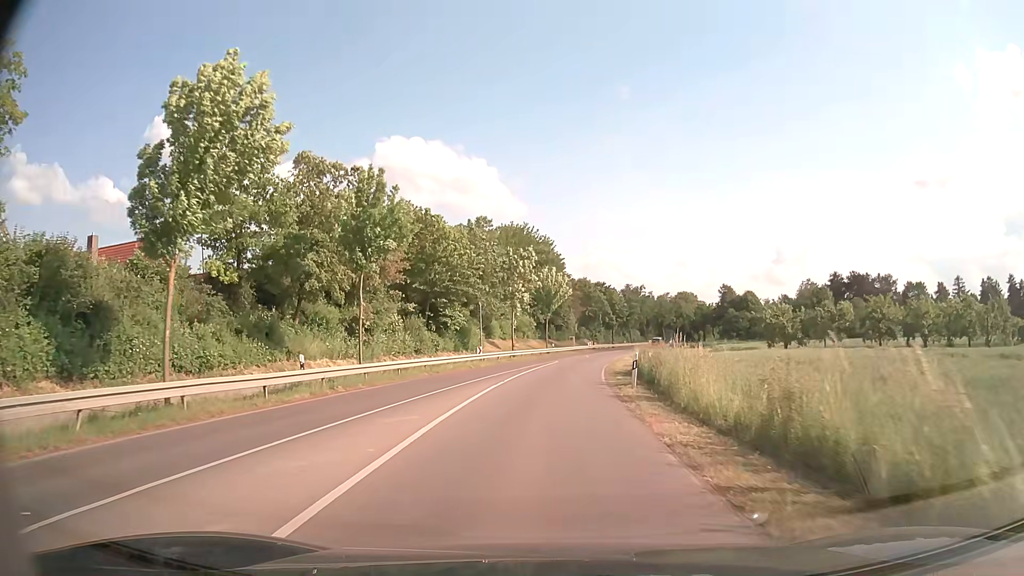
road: tertiary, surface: asphalt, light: Day
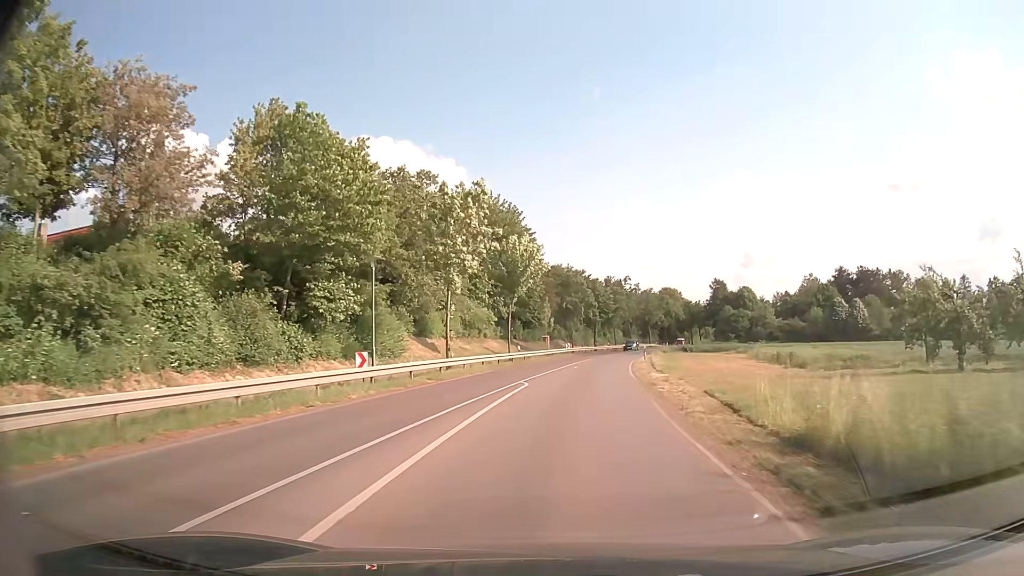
(0.0, +24.4) m; +2°
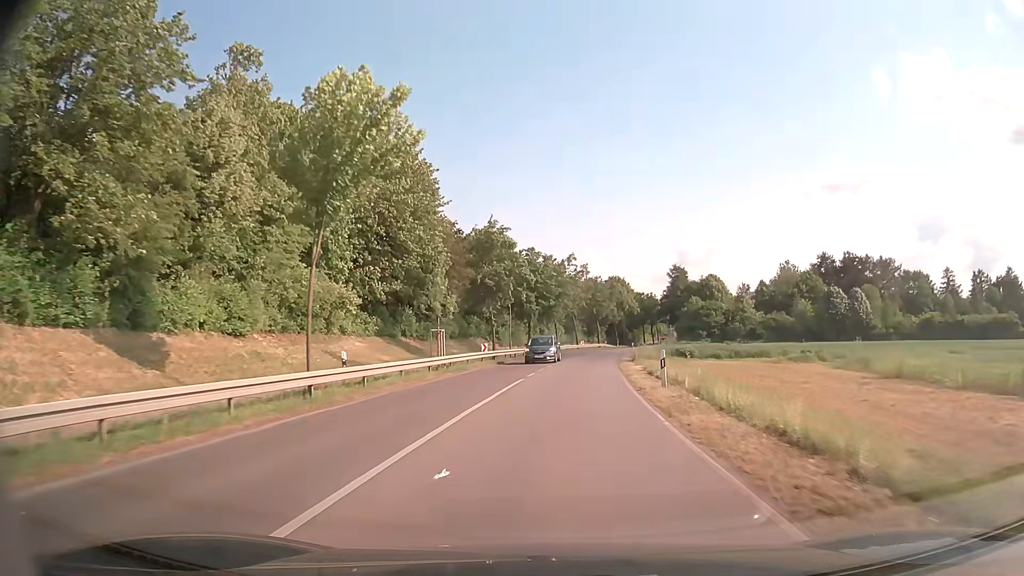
(+1.7, +28.9) m; +6°
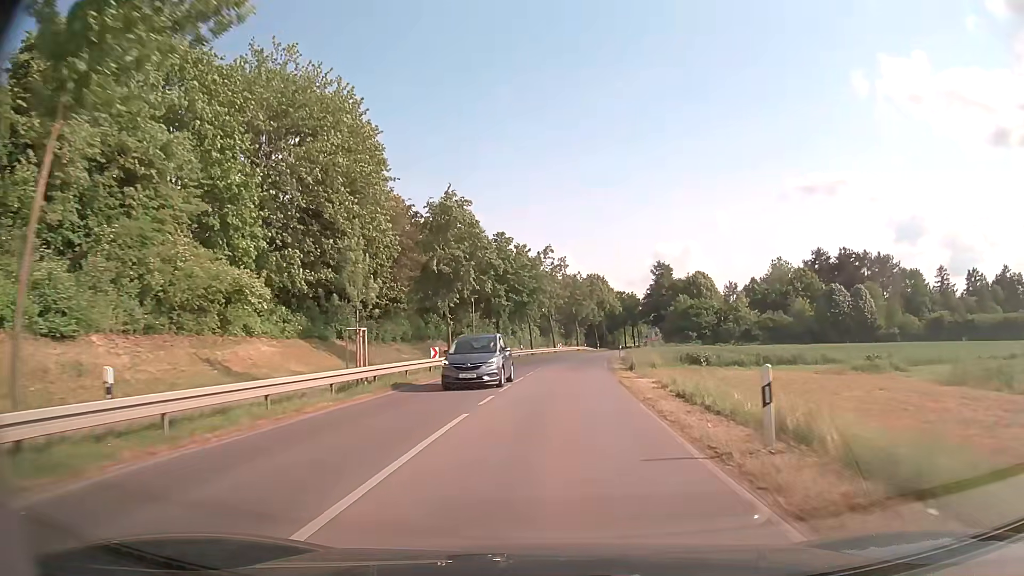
(+0.2, +10.3) m; +2°
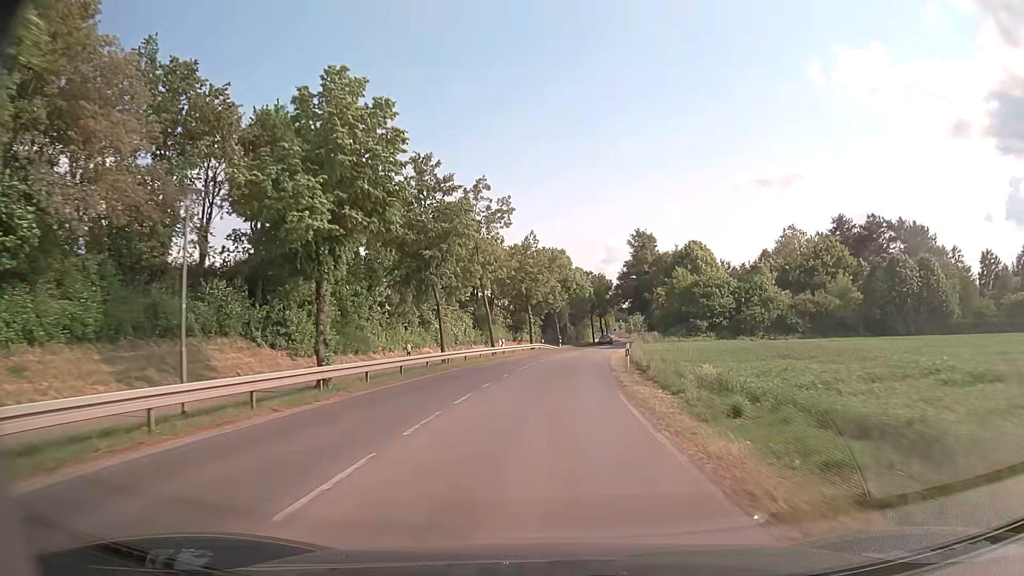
(+1.4, +31.8) m; +4°
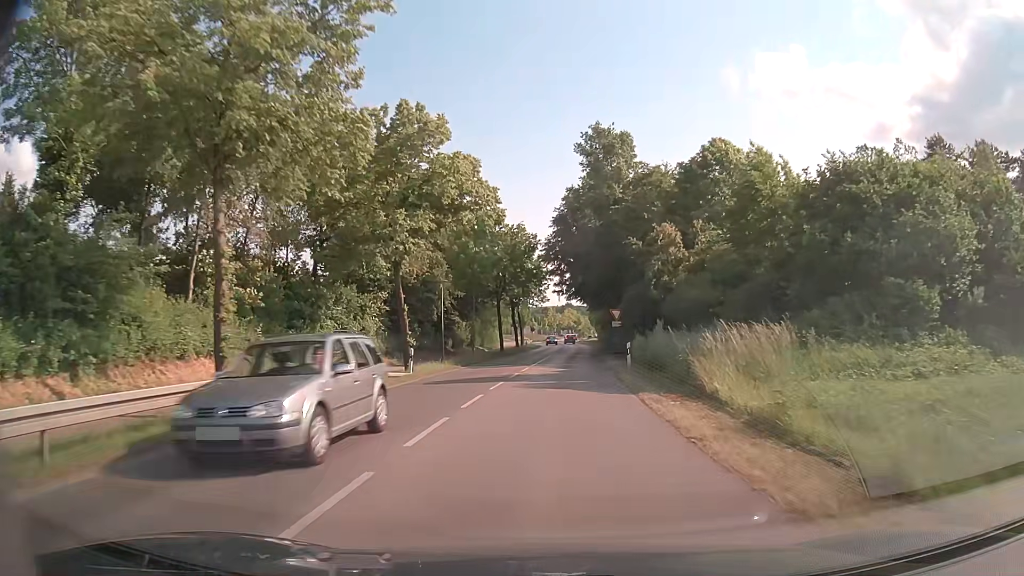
(+2.9, +49.8) m; +8°
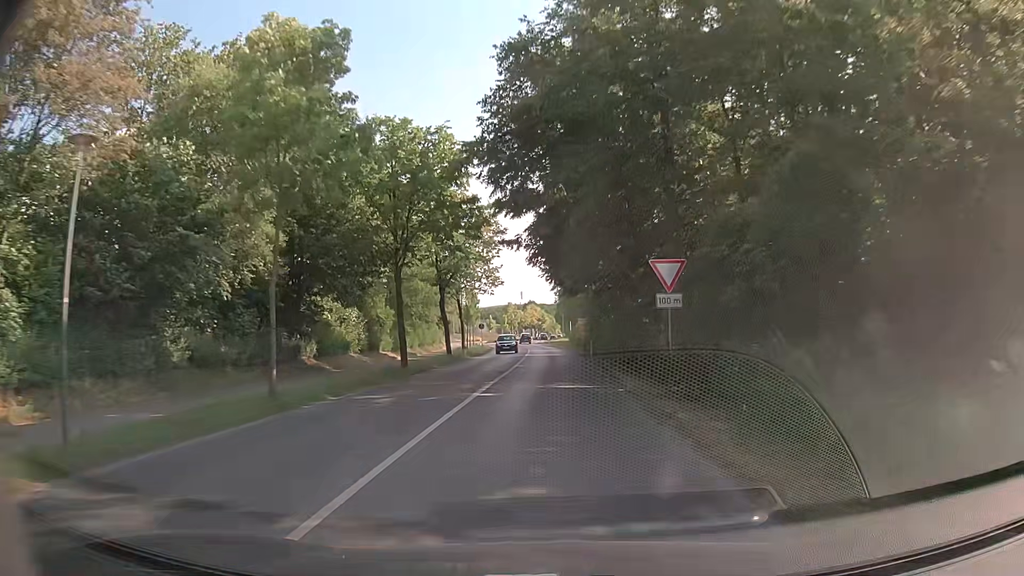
(+0.7, +27.5) m; +3°
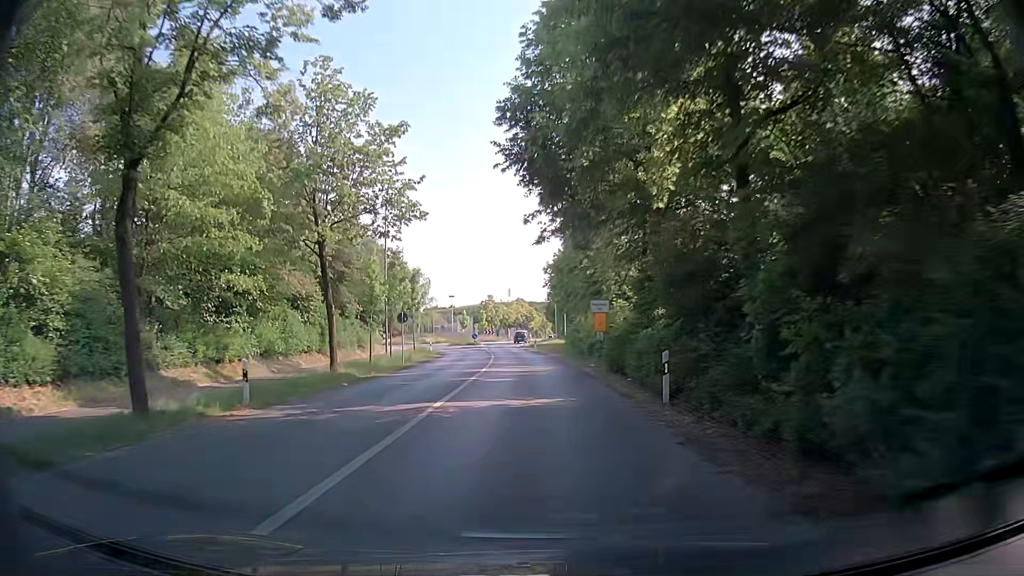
(+0.6, +33.7) m; +1°
(0, +10) (0, +20) (0, +30) (-1, +40) (-2, +50) (-3, +60) (-4, +70) (-5, +80) (-4, +89) (-1, +99) m
